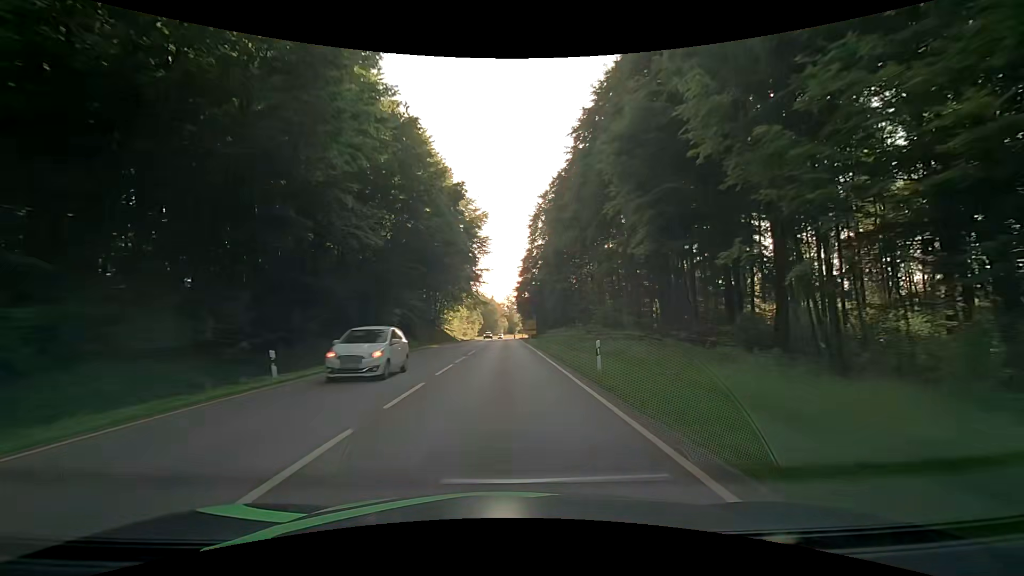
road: secondary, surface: asphalt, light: Day
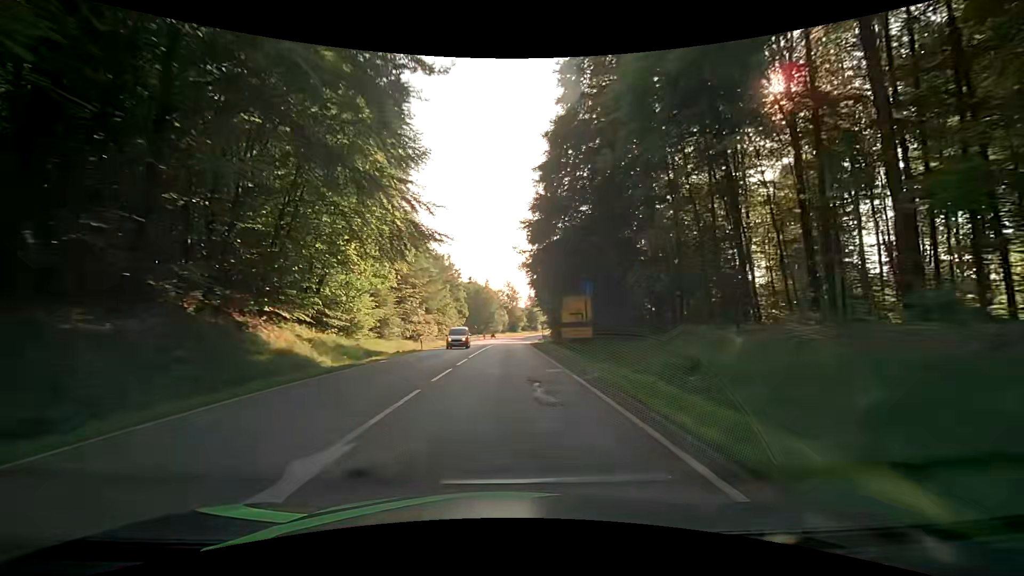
(+0.6, +62.0) m; +1°
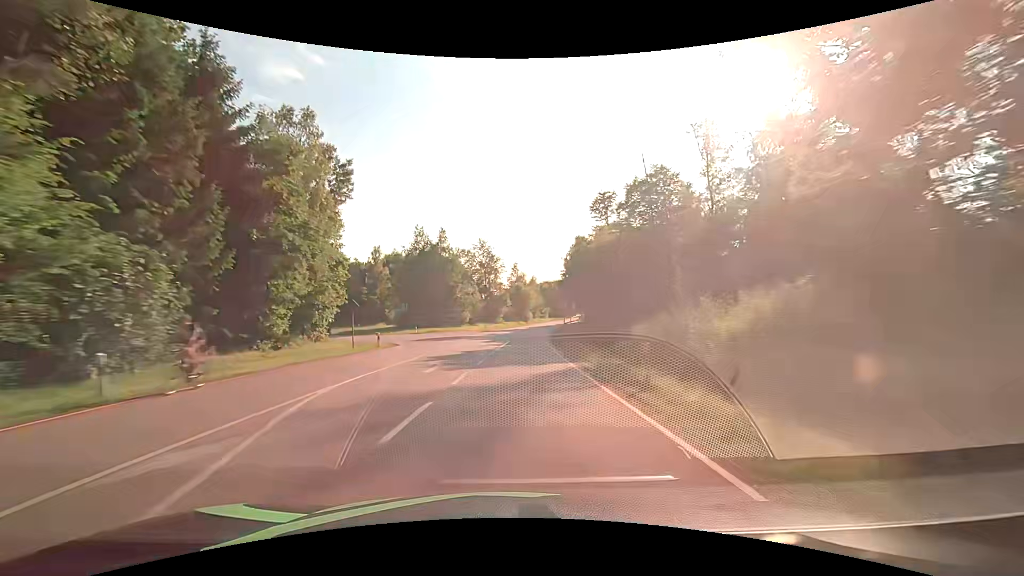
(+0.5, +73.7) m; +1°
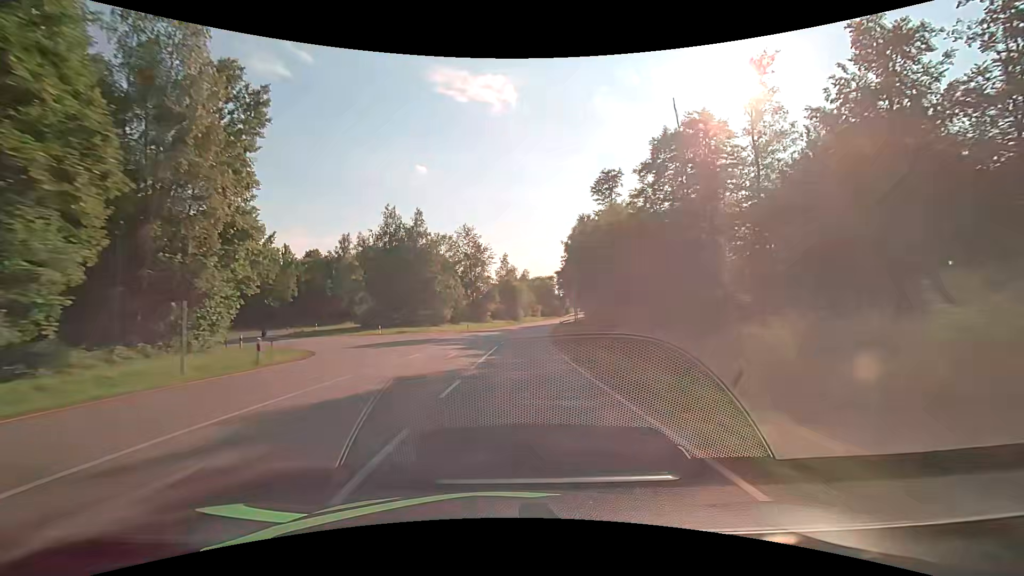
(+0.3, +14.5) m; +2°
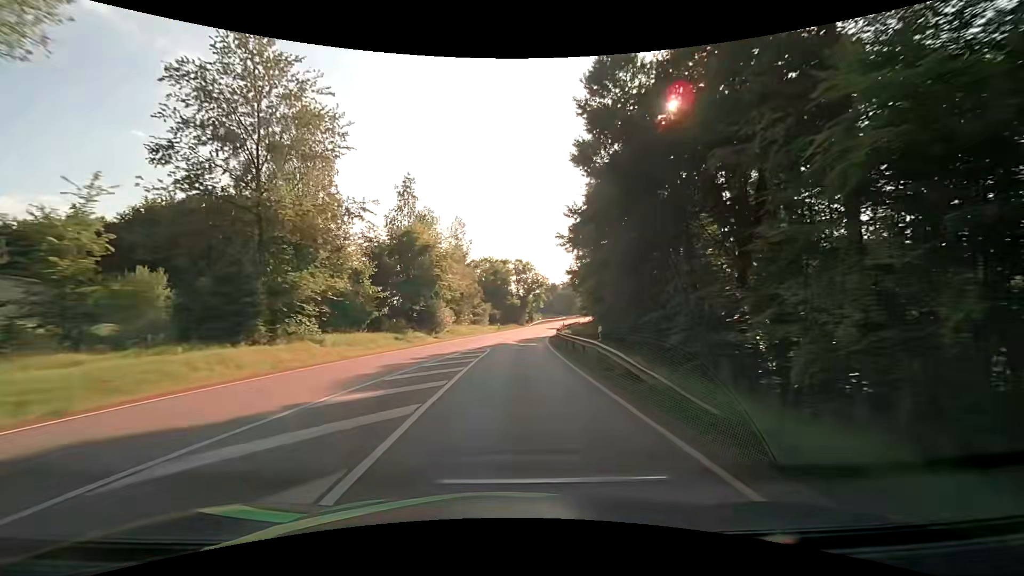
(+3.8, +71.5) m; +6°
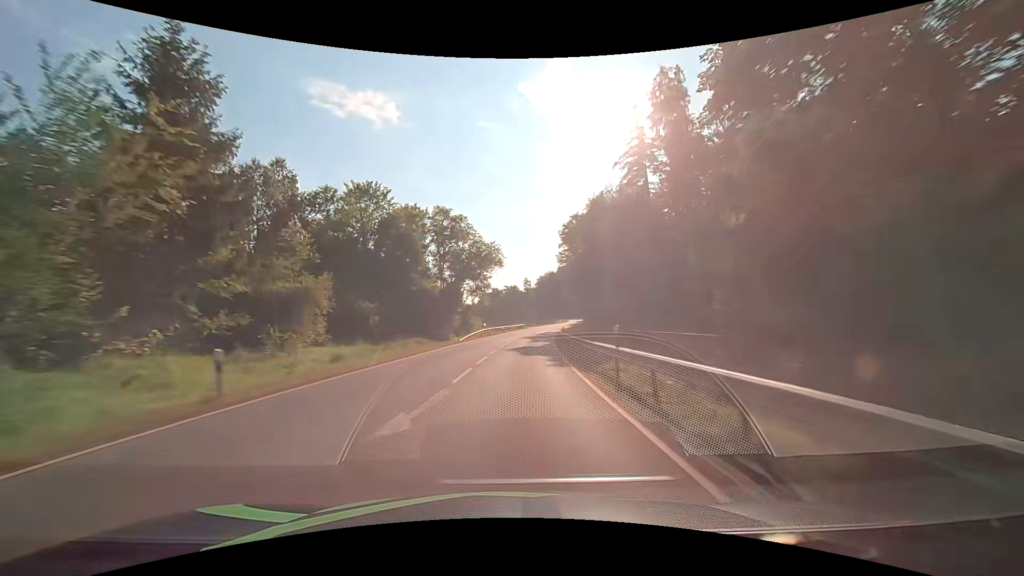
(+3.6, +56.6) m; +7°
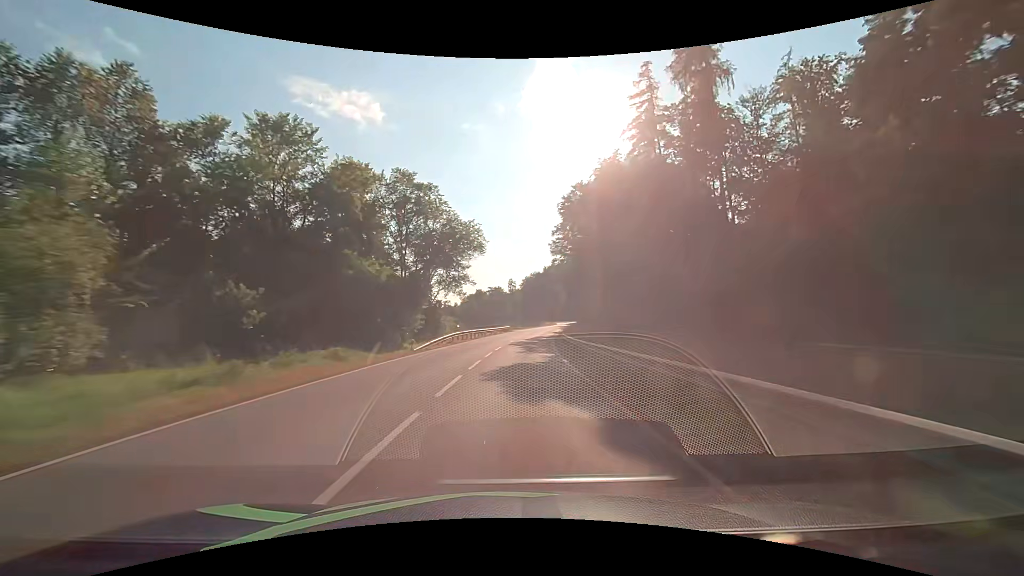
(+0.2, +14.1) m; +2°
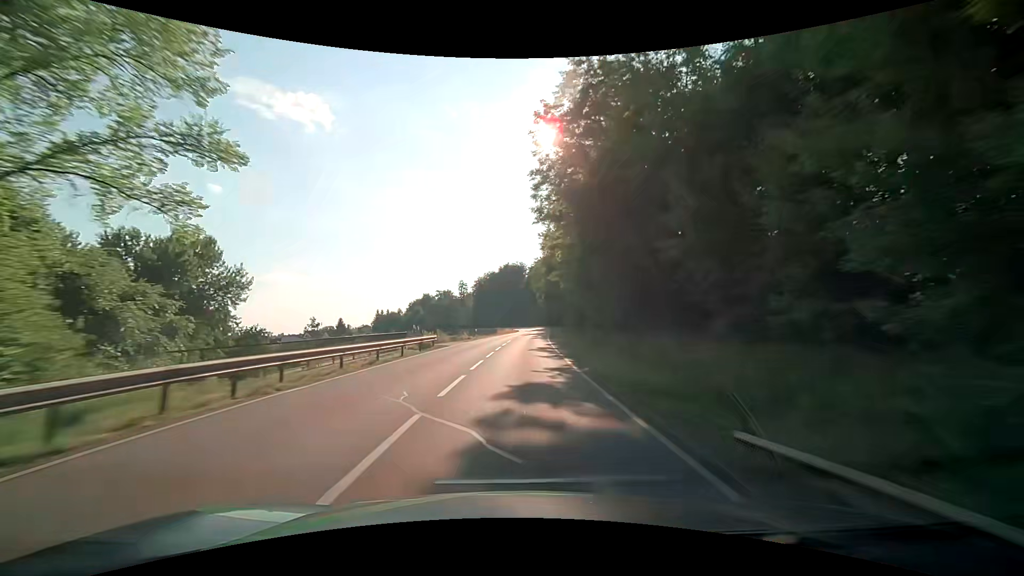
(+1.9, +42.2) m; +5°
(0, +10) (0, +20) (+1, +30) (+2, +40) (+2, +50) (+3, +60) (+4, +70) (+5, +80) (+6, +90) (+6, +100) m
